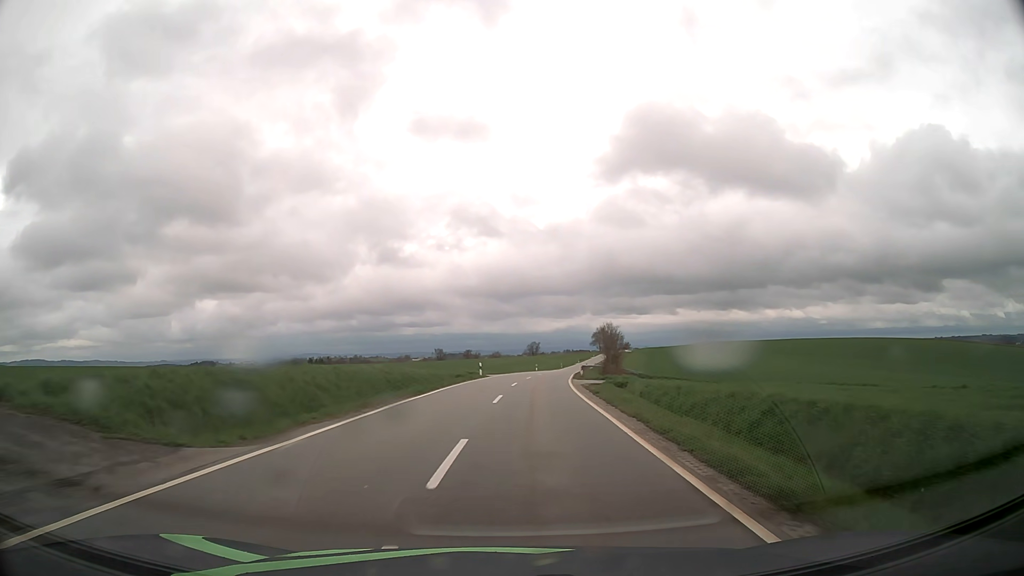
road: tertiary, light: Day
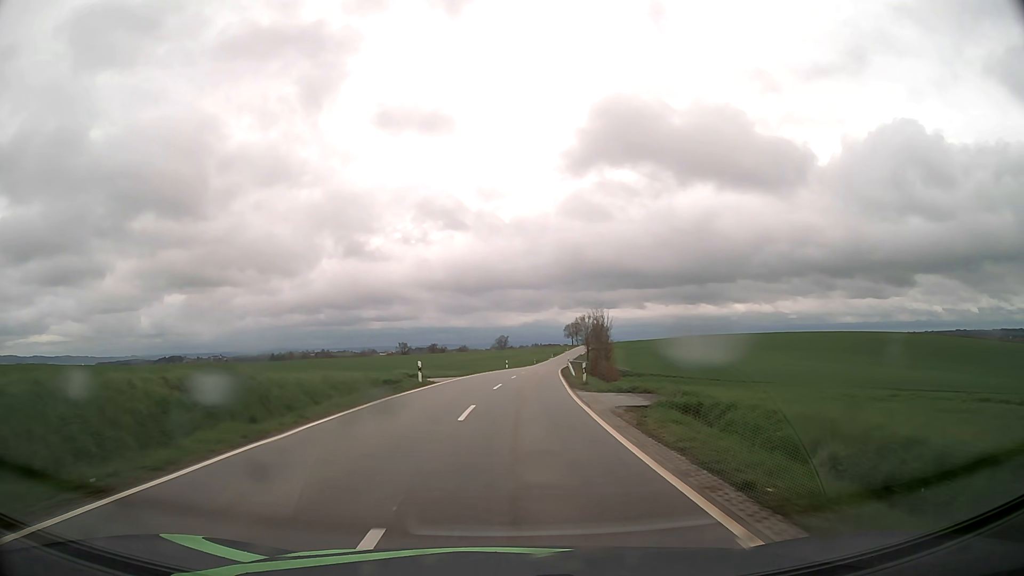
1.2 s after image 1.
(+0.5, +18.3) m; +3°
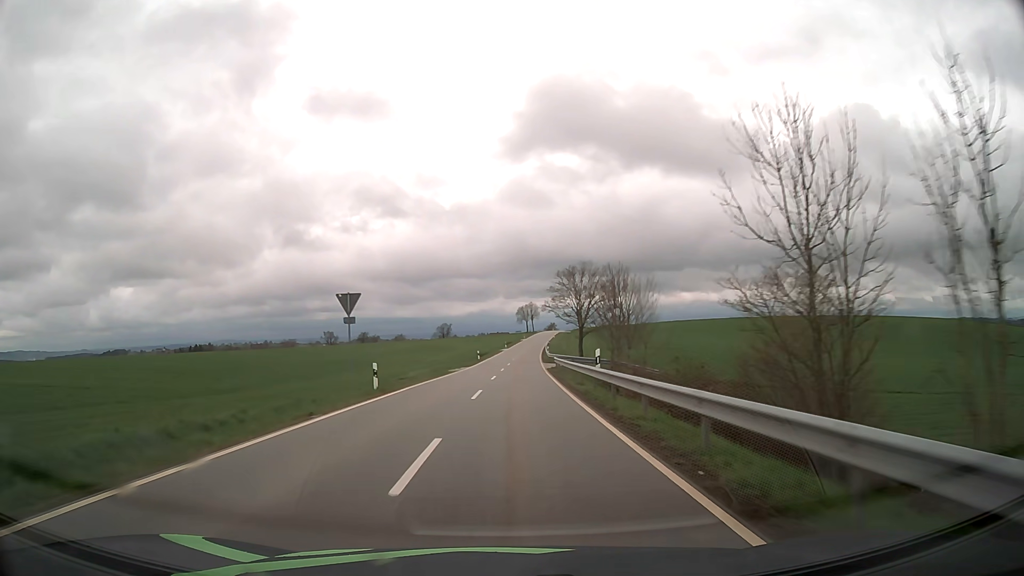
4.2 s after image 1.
(+2.6, +56.4) m; +4°
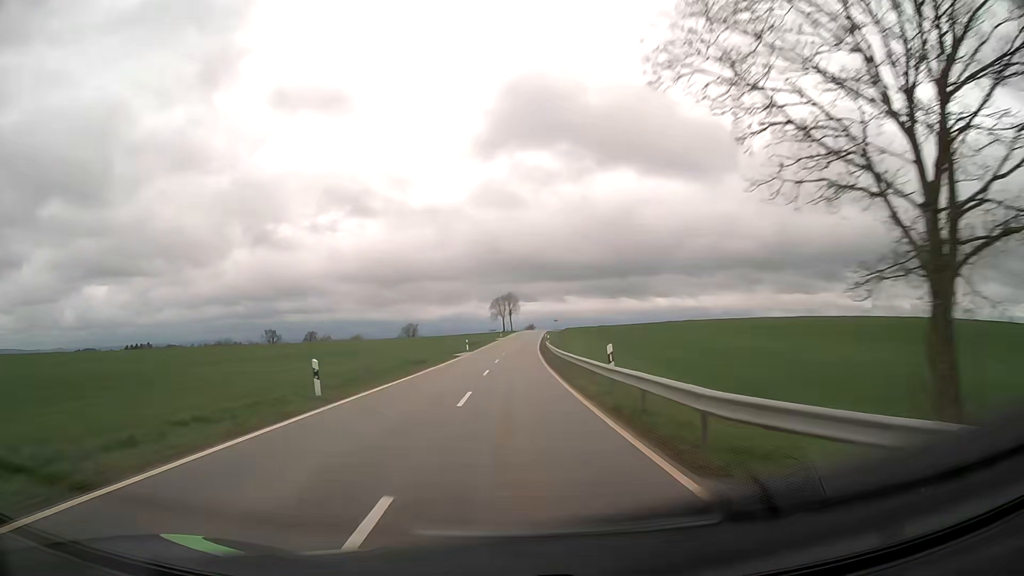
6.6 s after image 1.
(+1.1, +53.3) m; +2°
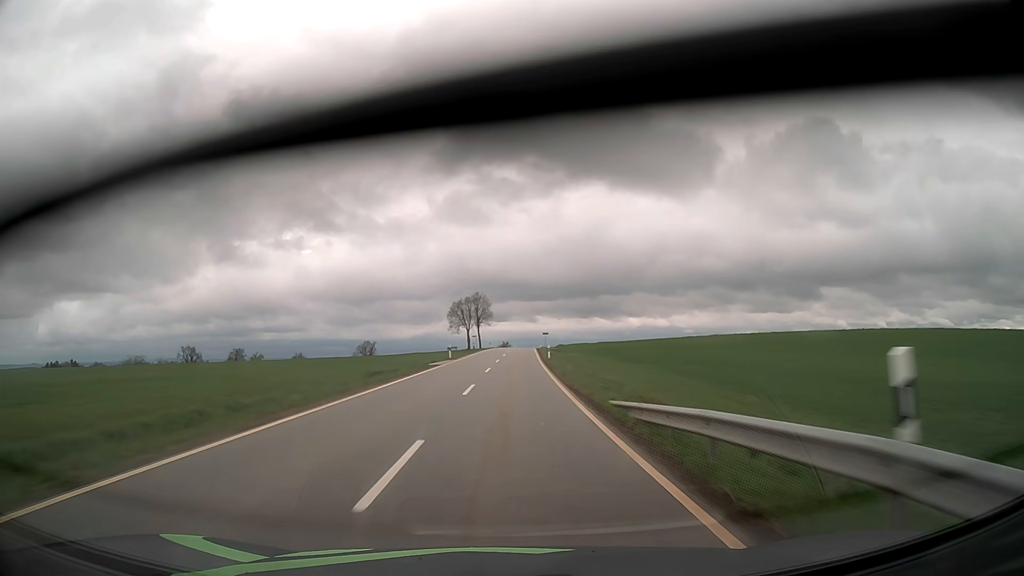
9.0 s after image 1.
(+1.2, +57.6) m; +2°
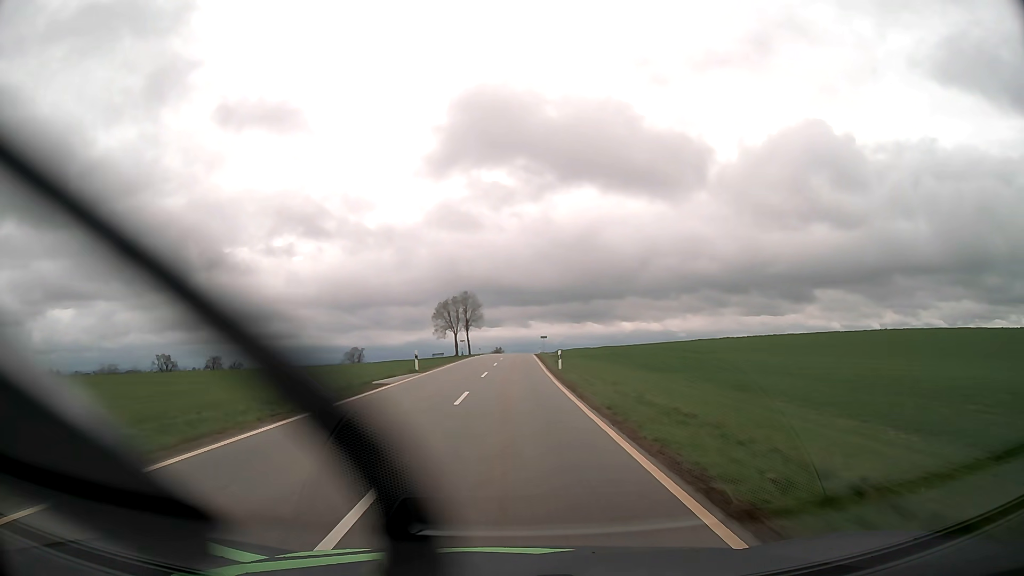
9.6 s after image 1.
(+0.1, +14.8) m; +1°
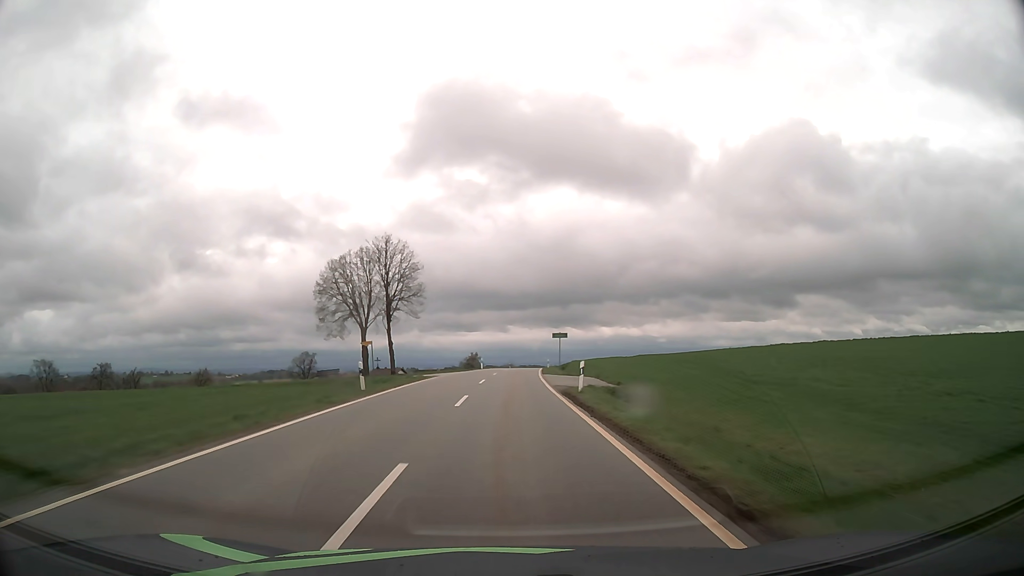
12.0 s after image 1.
(+0.9, +60.1) m; +2°
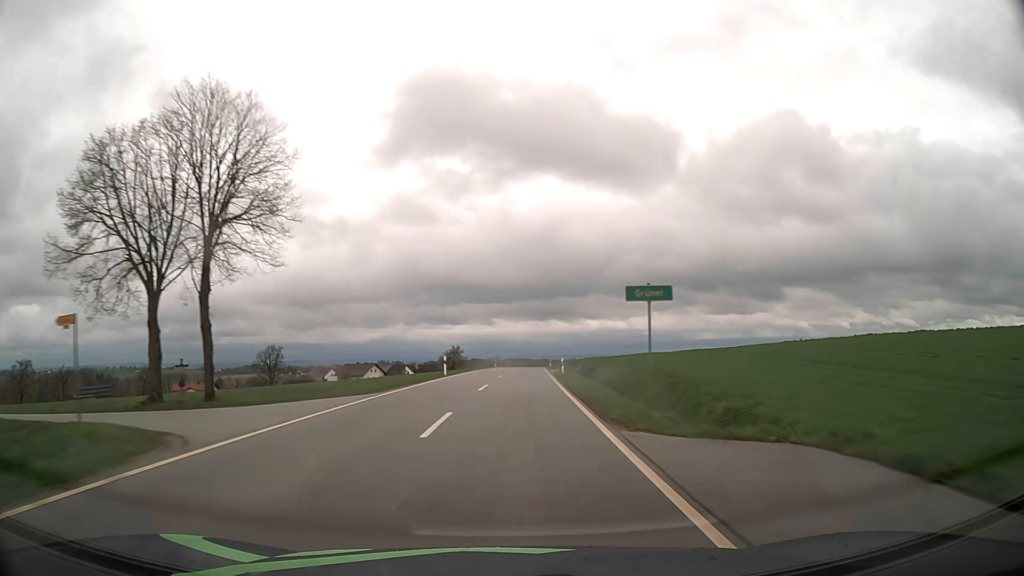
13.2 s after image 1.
(+0.2, +30.5) m; +1°
(0, +10) (0, +20) (0, +30) (+1, +40) (+1, +50) (+2, +60) (+2, +70) (+3, +80) (+3, +90) (+4, +100) m
